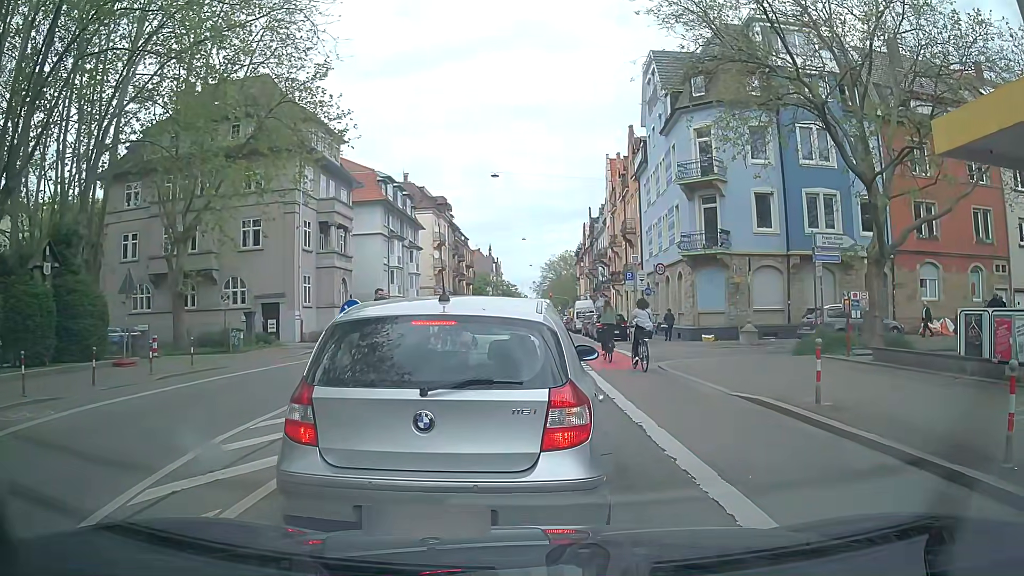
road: secondary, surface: asphalt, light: Day
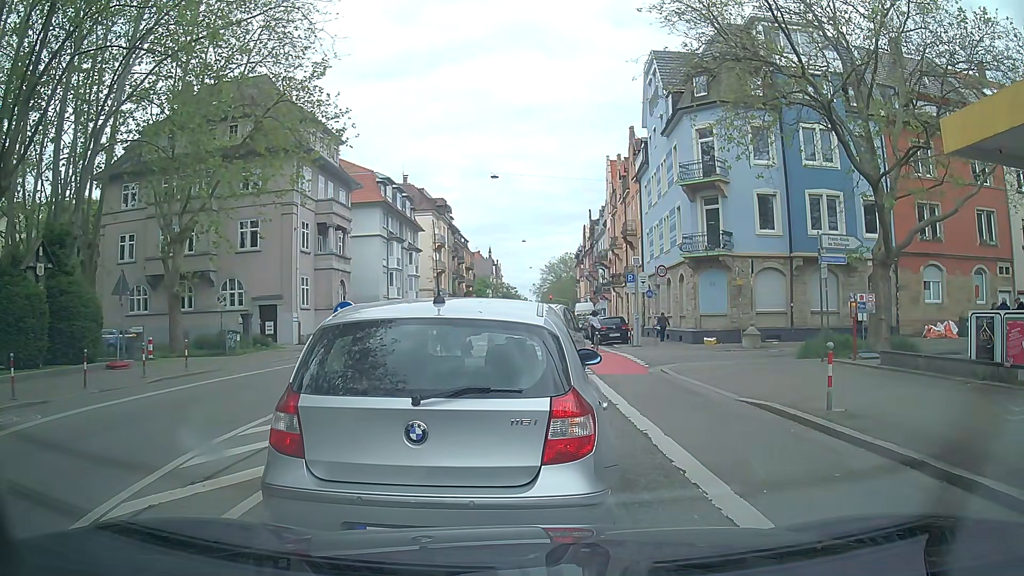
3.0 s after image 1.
(0.0, +0.5) m; 0°
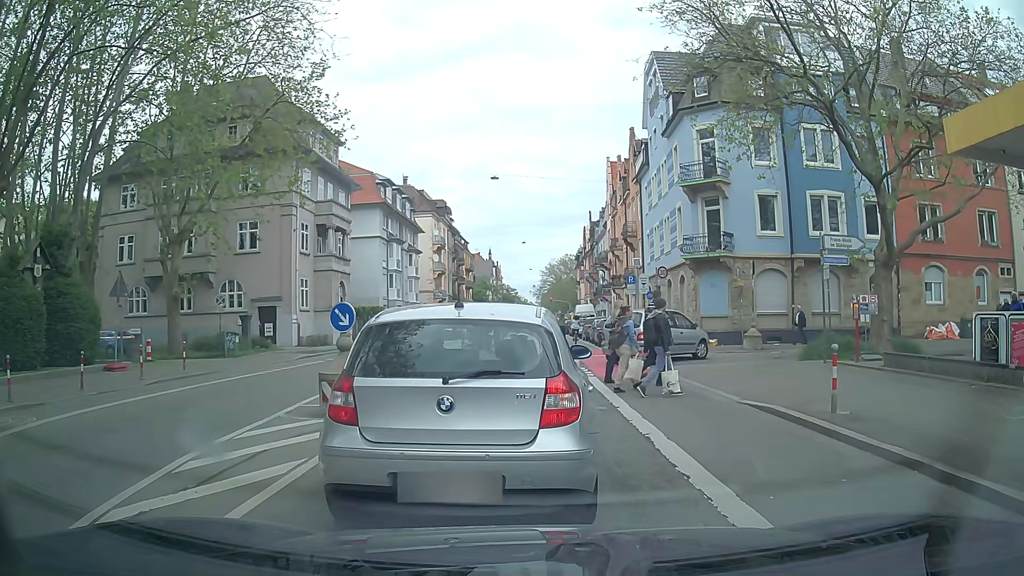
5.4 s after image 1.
(0.0, +0.1) m; 0°
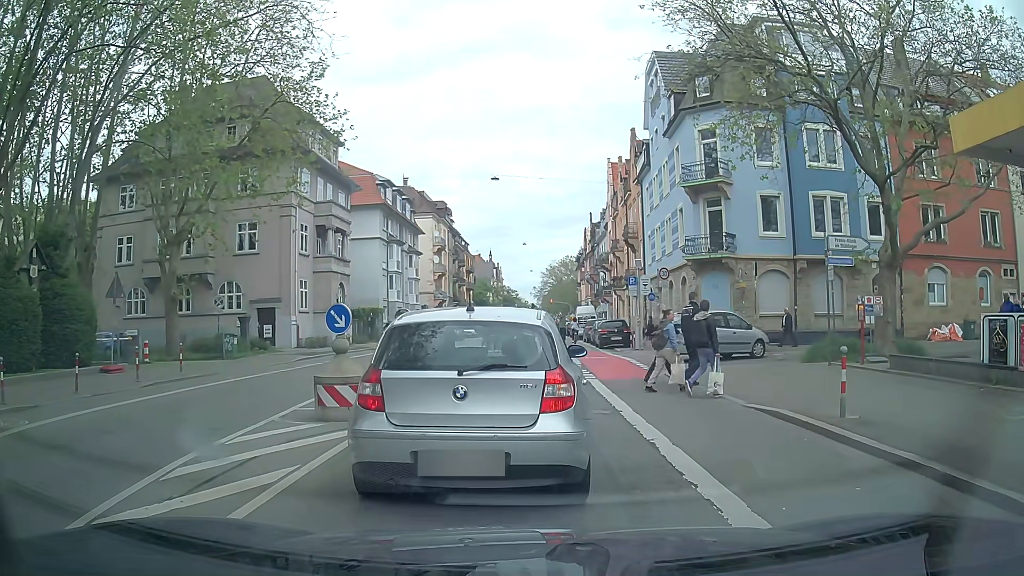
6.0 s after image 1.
(0.0, +0.3) m; 0°
